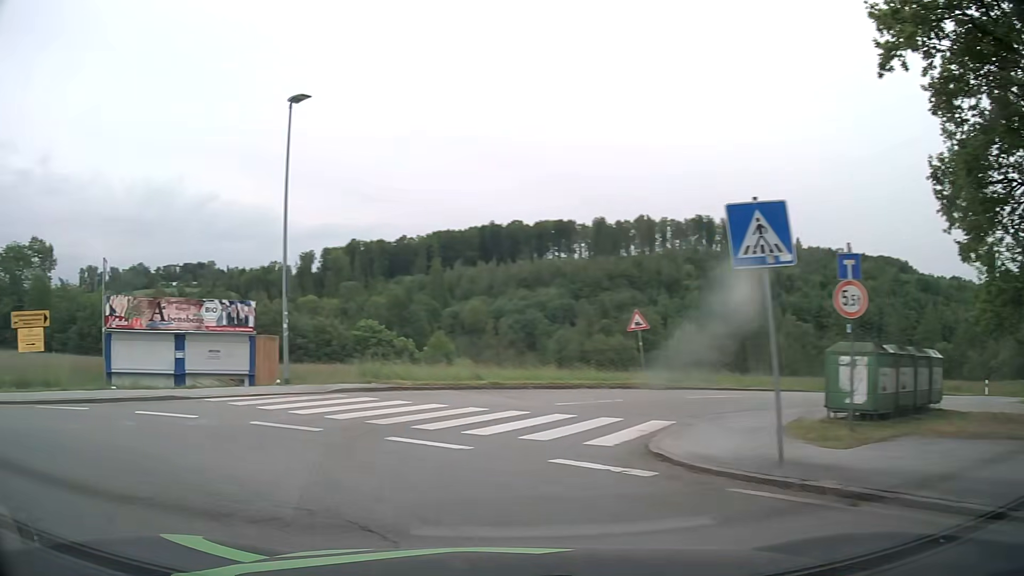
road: tertiary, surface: asphalt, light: Day
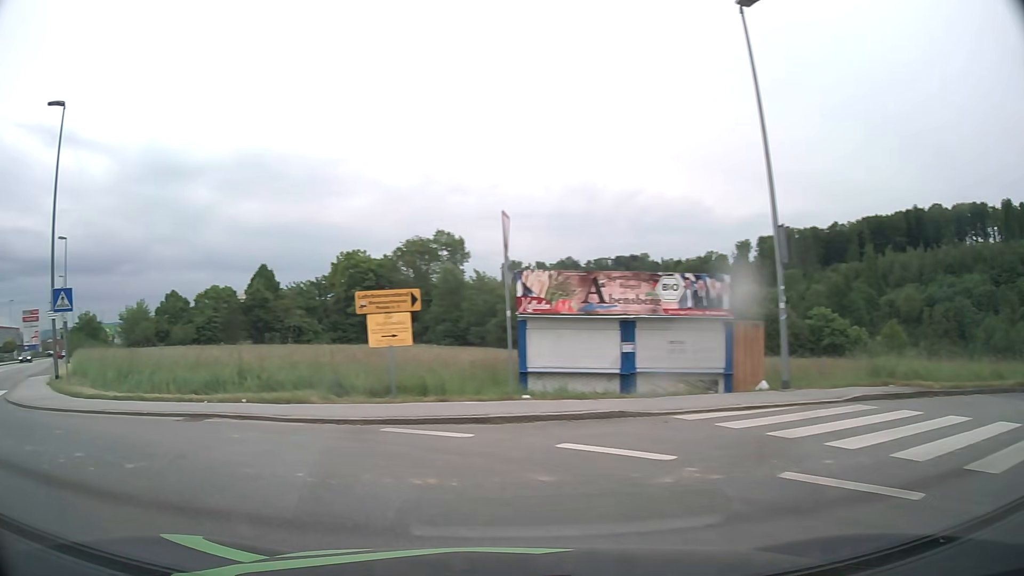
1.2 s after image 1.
(-1.8, +5.4) m; -37°
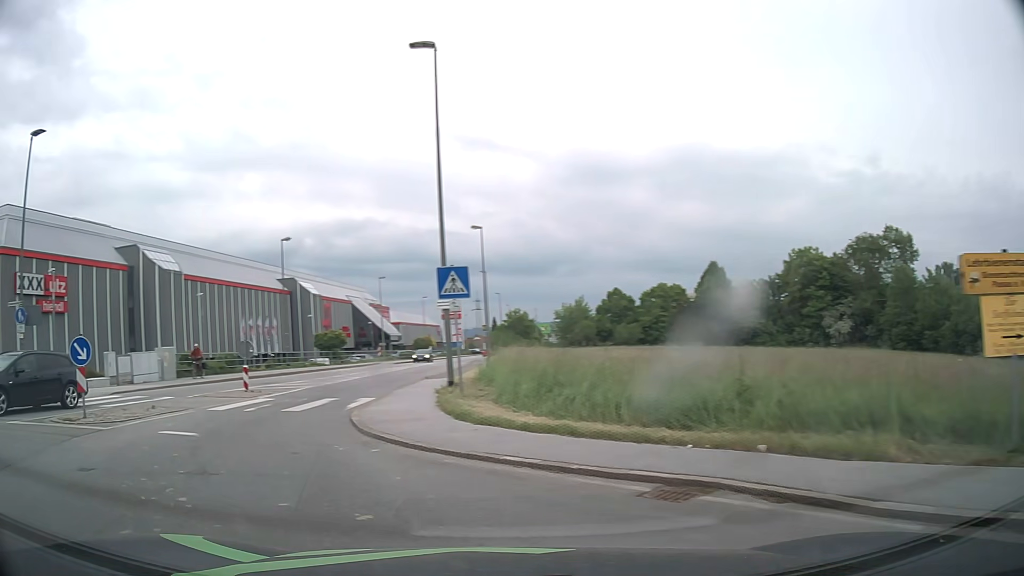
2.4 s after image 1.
(-2.0, +5.7) m; -38°
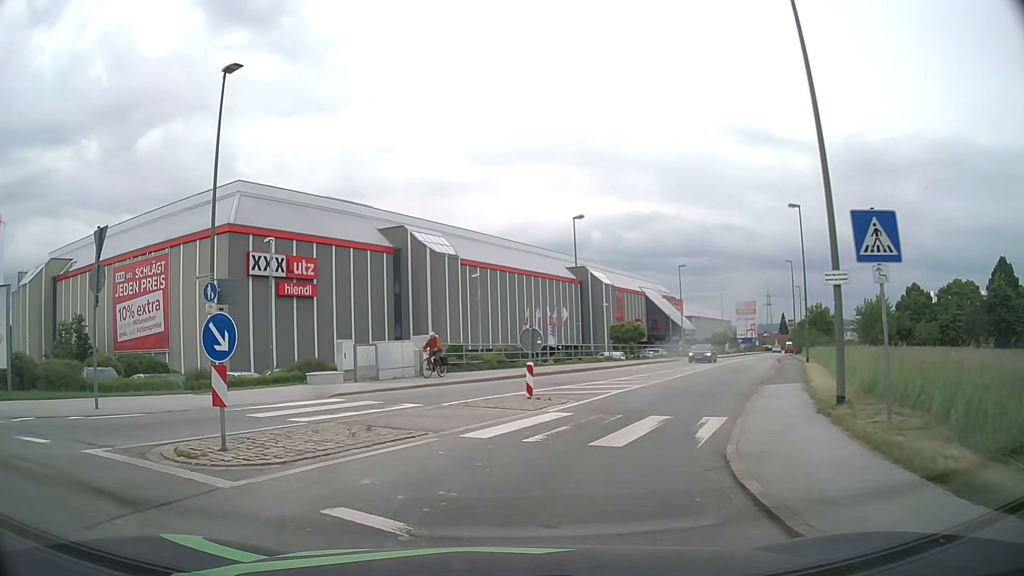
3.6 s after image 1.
(-1.8, +6.3) m; -25°
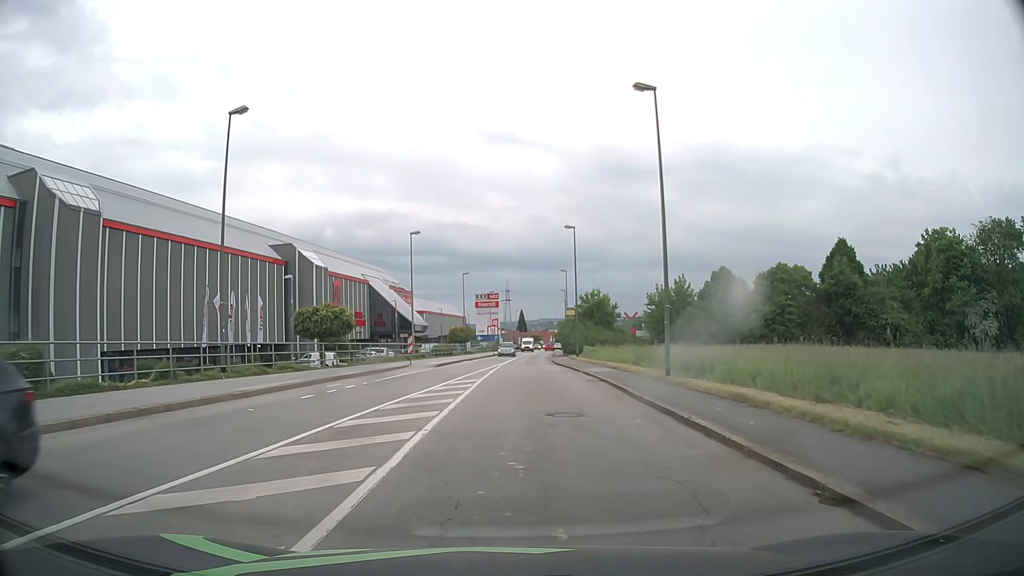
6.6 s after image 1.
(+4.9, +21.3) m; +23°
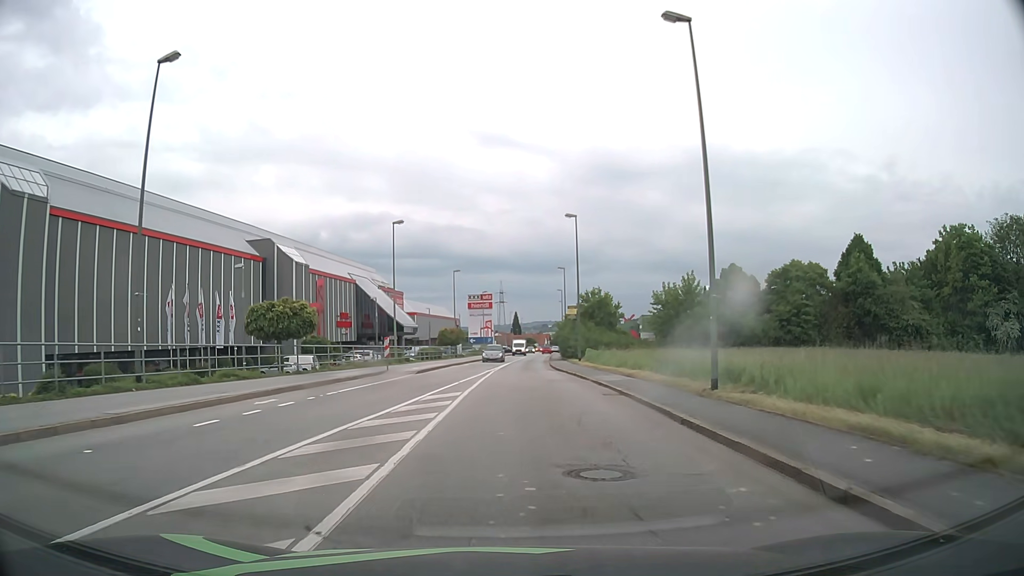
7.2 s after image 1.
(0.0, +5.8) m; 0°
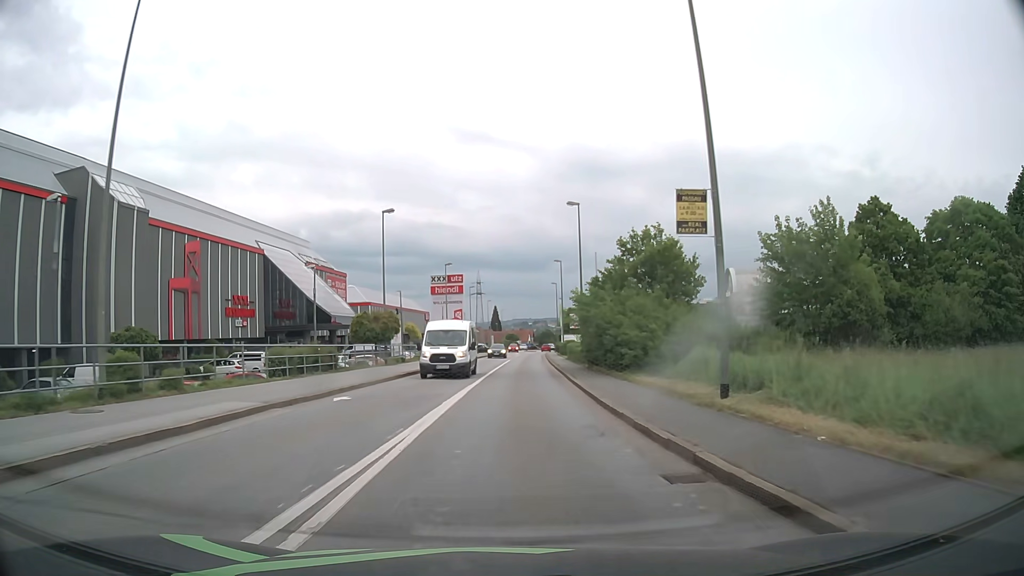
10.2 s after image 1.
(+0.8, +34.2) m; +2°
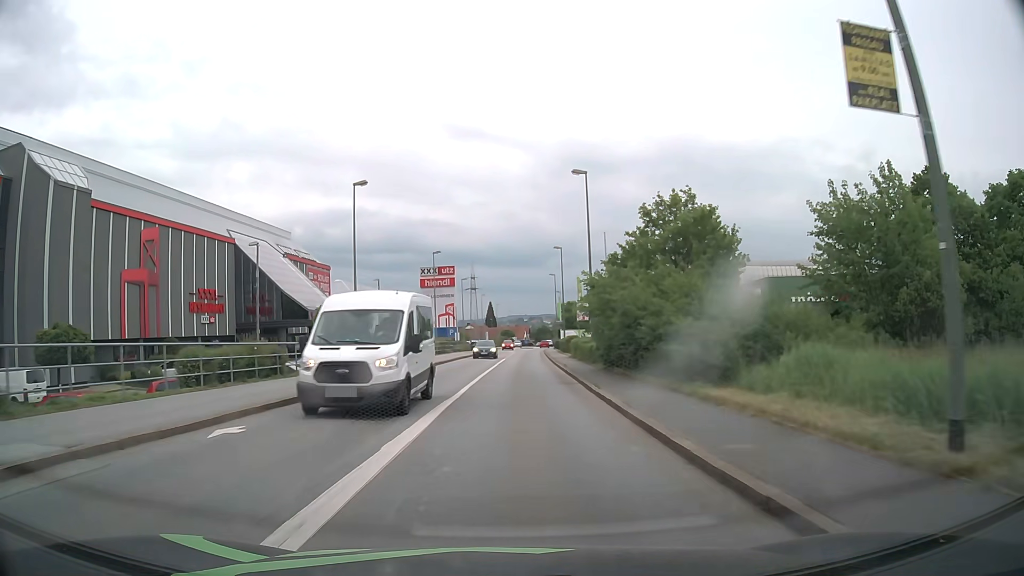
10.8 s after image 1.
(0.0, +7.1) m; 0°
(0, +10) (0, +20) (+1, +30) (+1, +40) (+2, +50) (+2, +60) (+3, +70) (+3, +80) (+4, +90) (+5, +100) m
